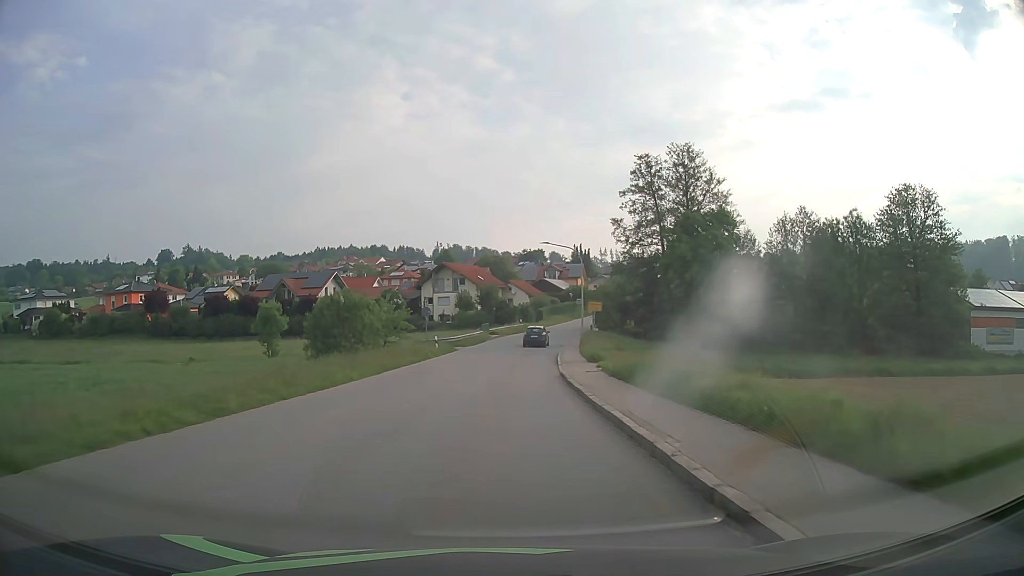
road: tertiary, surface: asphalt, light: Day
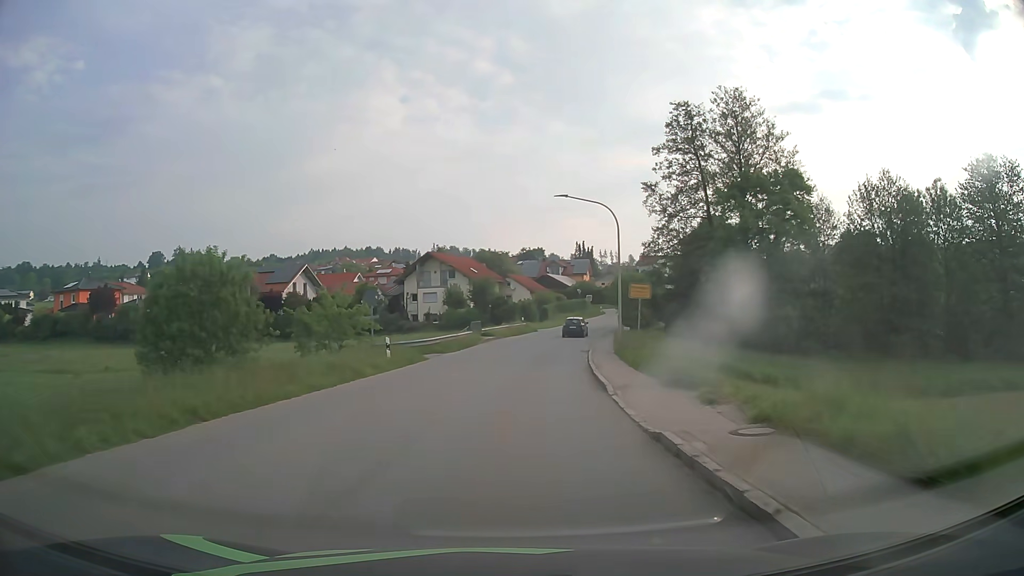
(0.0, +16.3) m; 0°
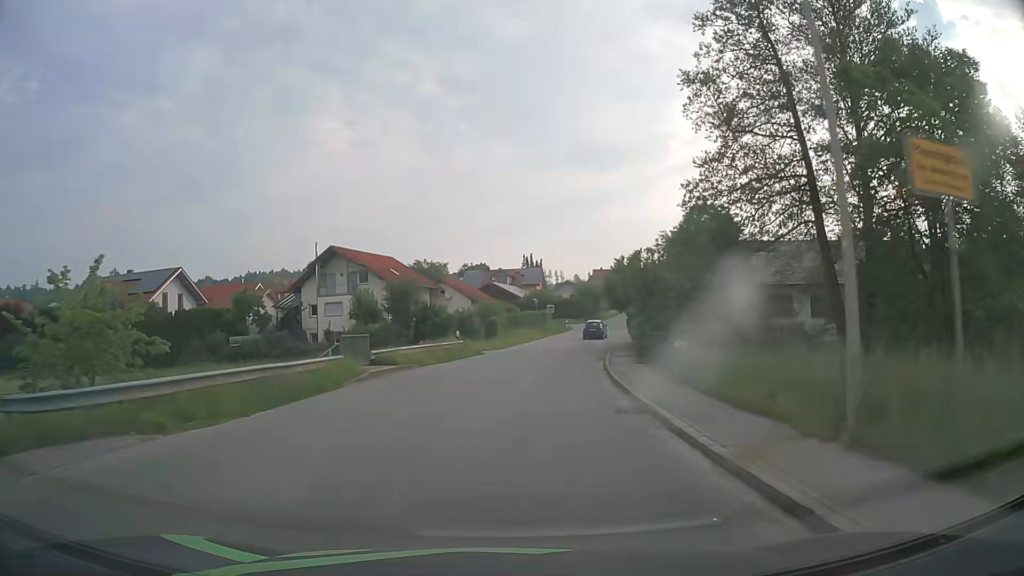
(+0.8, +24.5) m; +4°
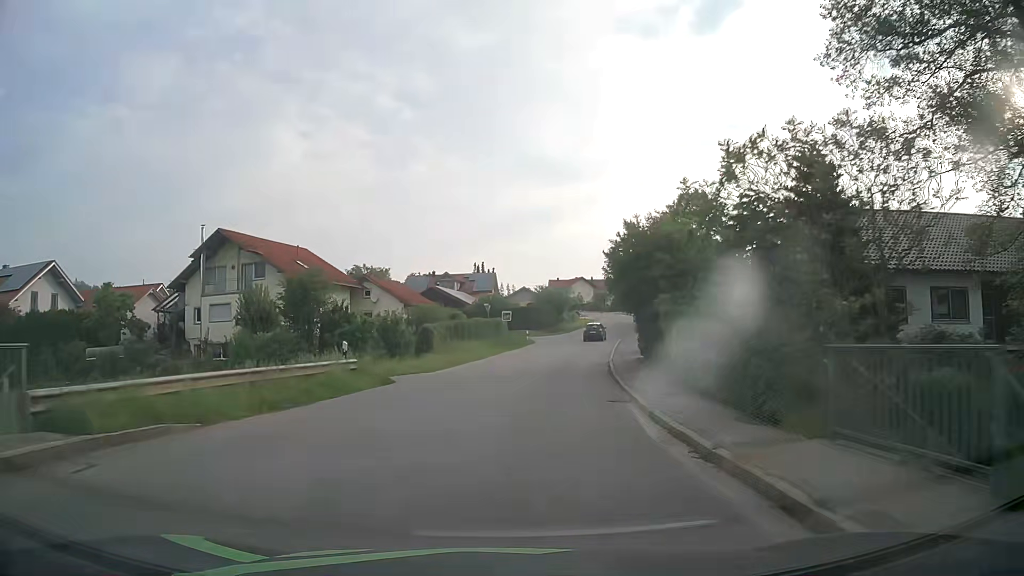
(+0.6, +16.5) m; +4°
